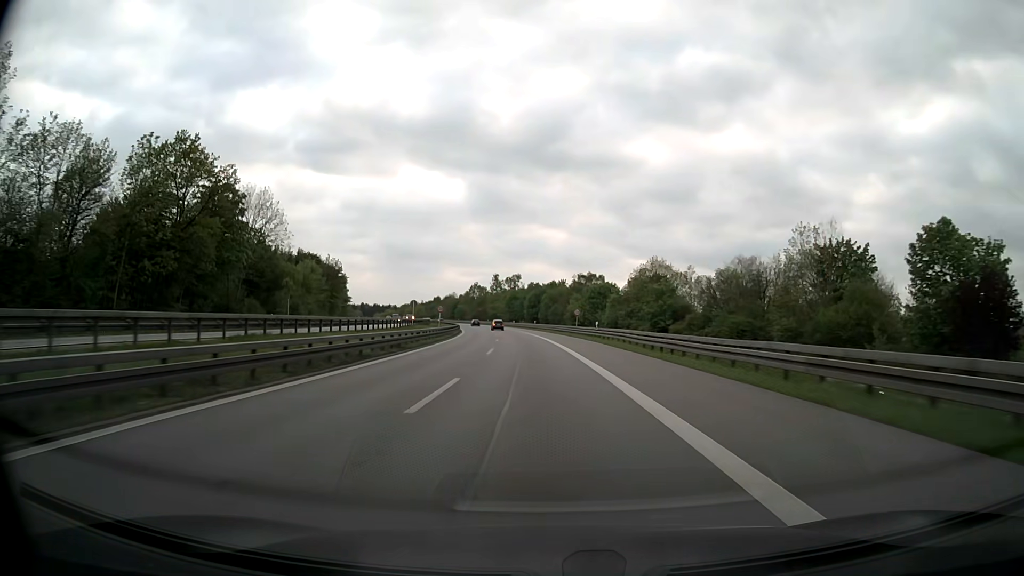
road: motorway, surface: asphalt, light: Day
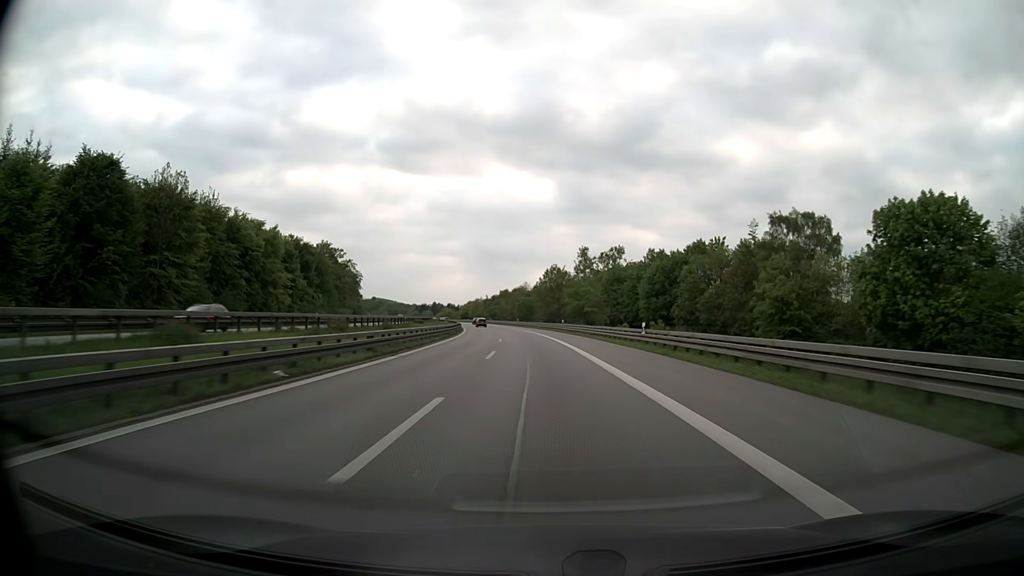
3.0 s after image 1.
(-6.6, +94.8) m; -8°
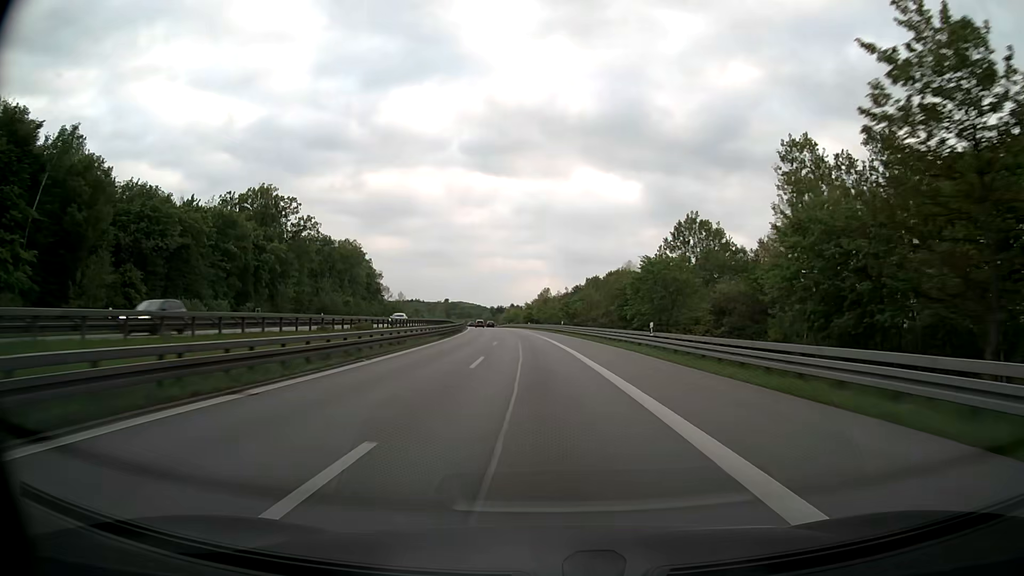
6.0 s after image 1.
(-6.1, +94.9) m; -8°
(0, +10) (0, +20) (-1, +30) (-1, +40) (-2, +50) (-2, +60) (-3, +70) (-4, +80) (-5, +90) (-6, +100) m
